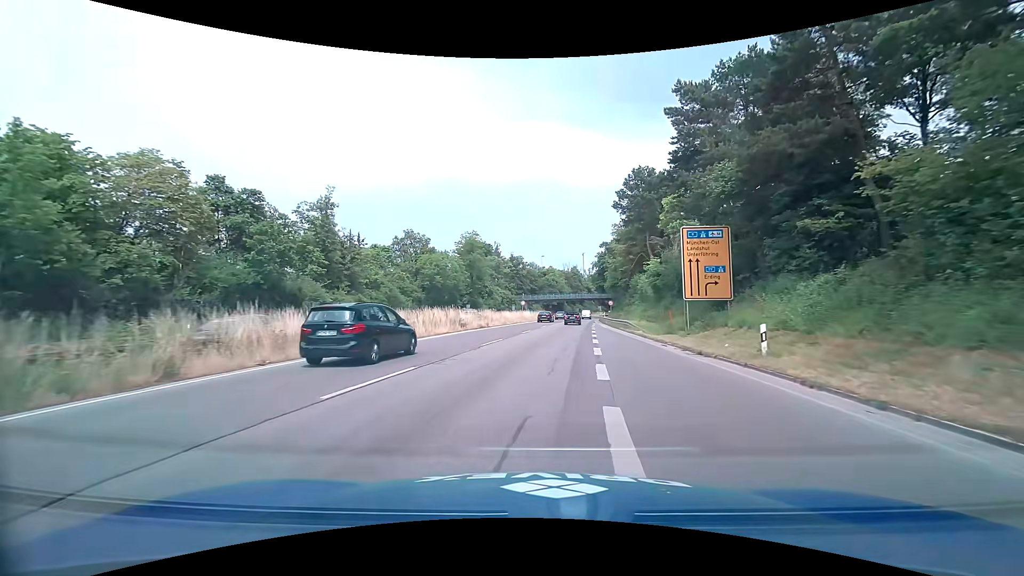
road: trunk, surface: asphalt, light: Day
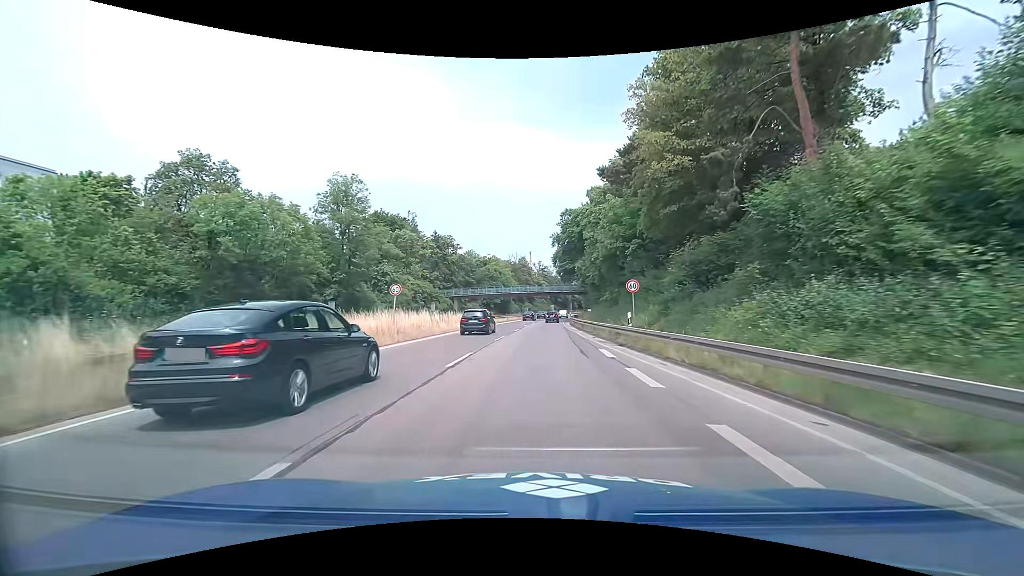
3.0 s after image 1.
(+3.0, +43.1) m; +7°
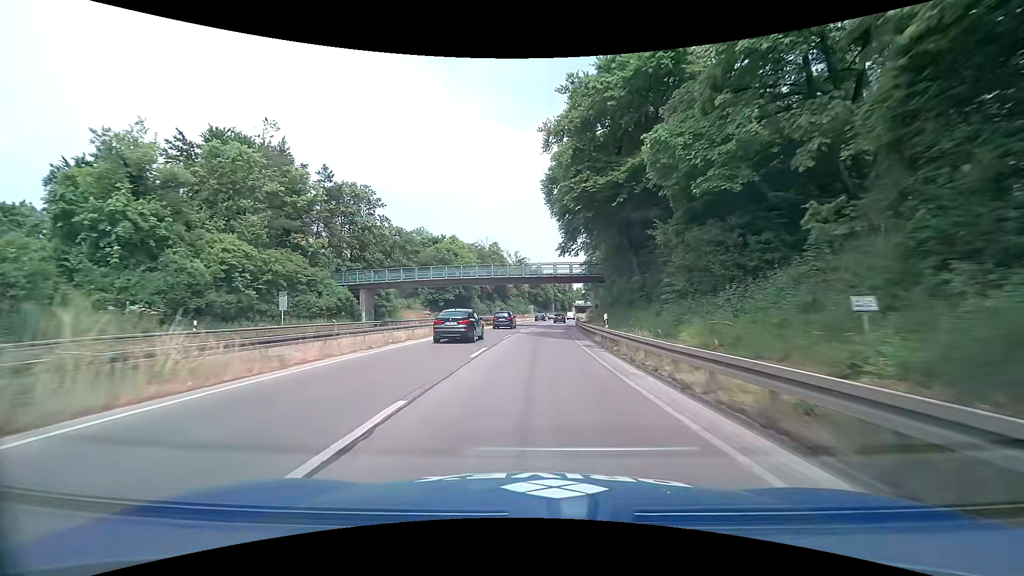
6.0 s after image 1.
(+0.7, +45.3) m; +2°
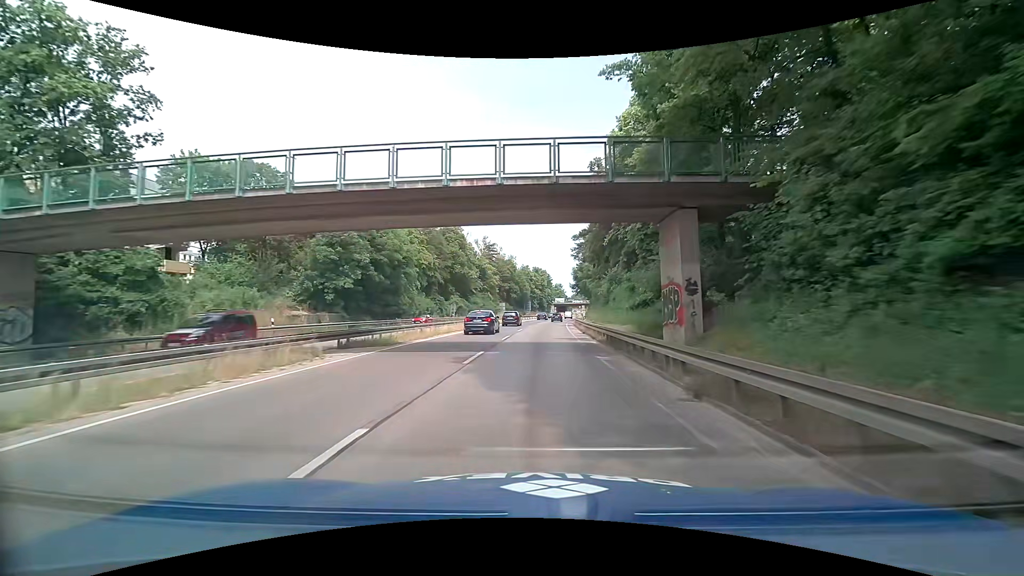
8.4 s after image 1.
(+0.8, +38.1) m; +2°
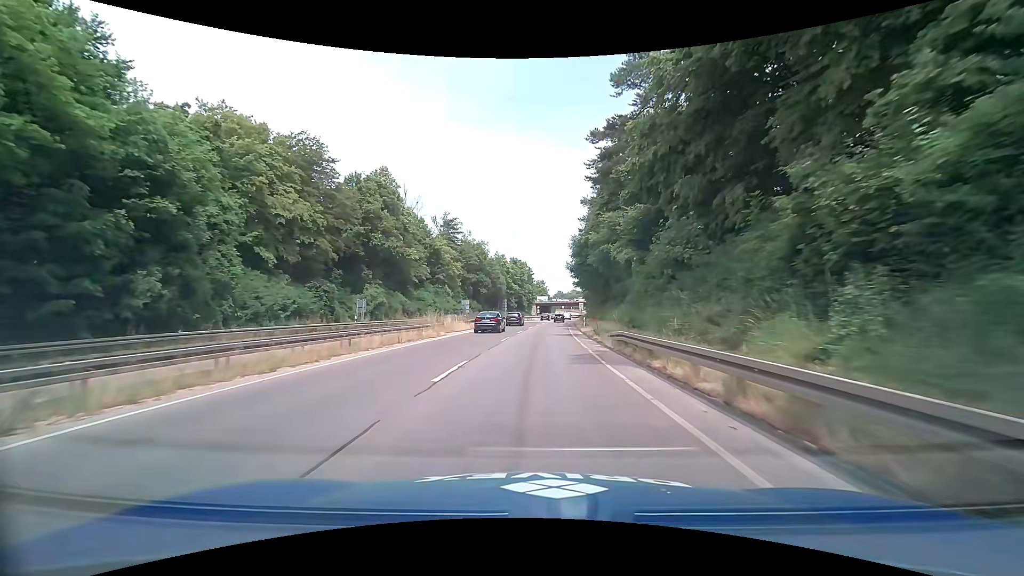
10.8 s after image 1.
(+1.6, +39.7) m; +3°
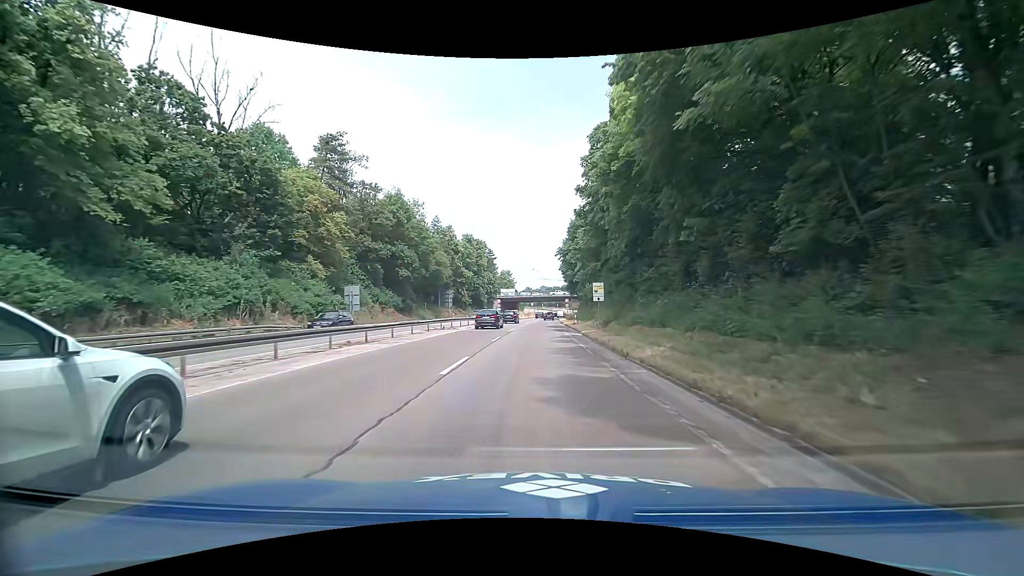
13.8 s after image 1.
(+1.9, +49.2) m; +5°
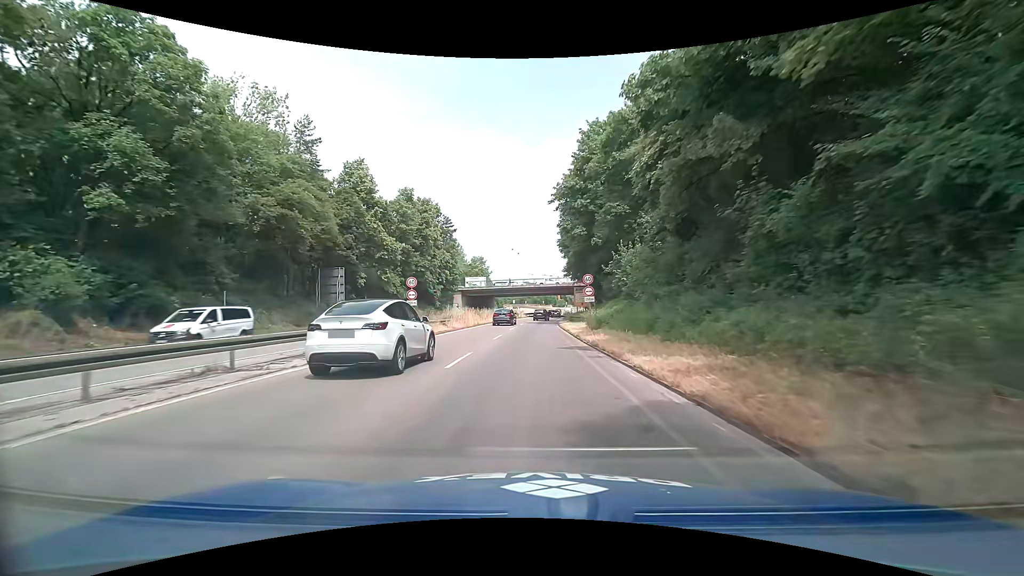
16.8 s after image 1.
(-0.3, +46.7) m; 0°
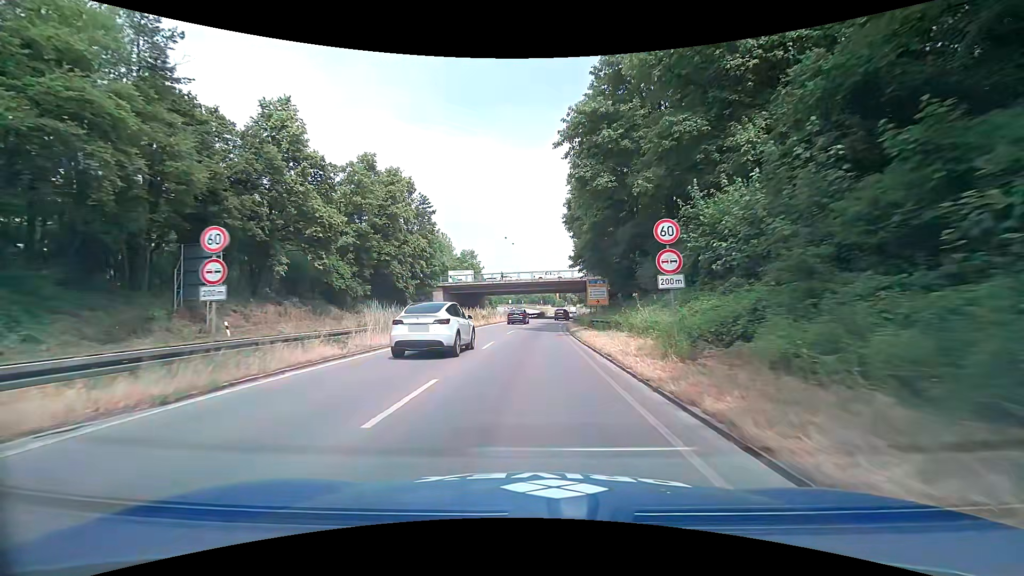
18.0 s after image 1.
(+0.3, +18.0) m; +1°
(0, +10) (0, +20) (0, +30) (+1, +40) (+1, +50) (+2, +60) (+4, +70) (+6, +79) (+8, +89) (+8, +99) m
